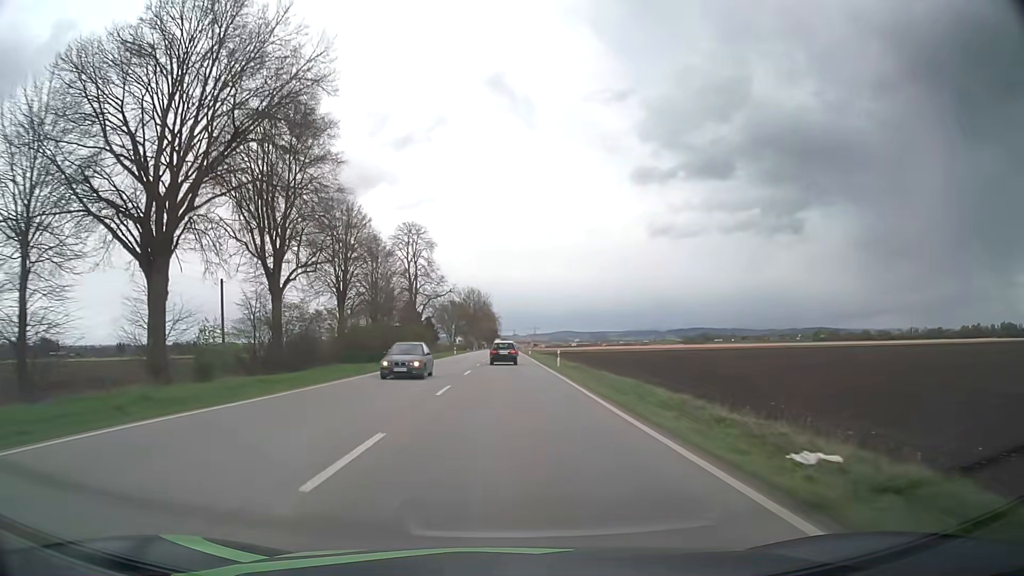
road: primary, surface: asphalt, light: Day
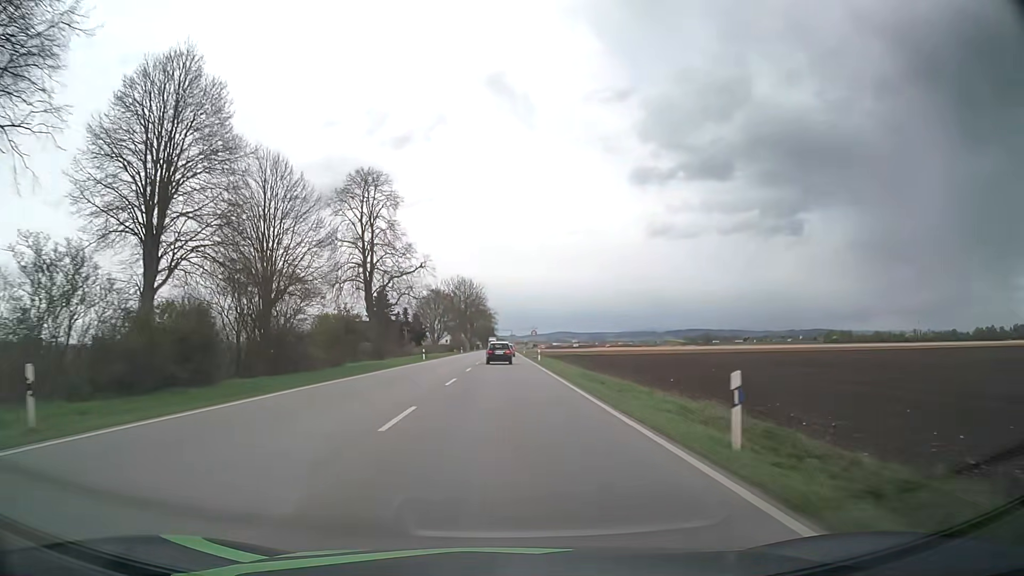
(+0.1, +31.7) m; 0°
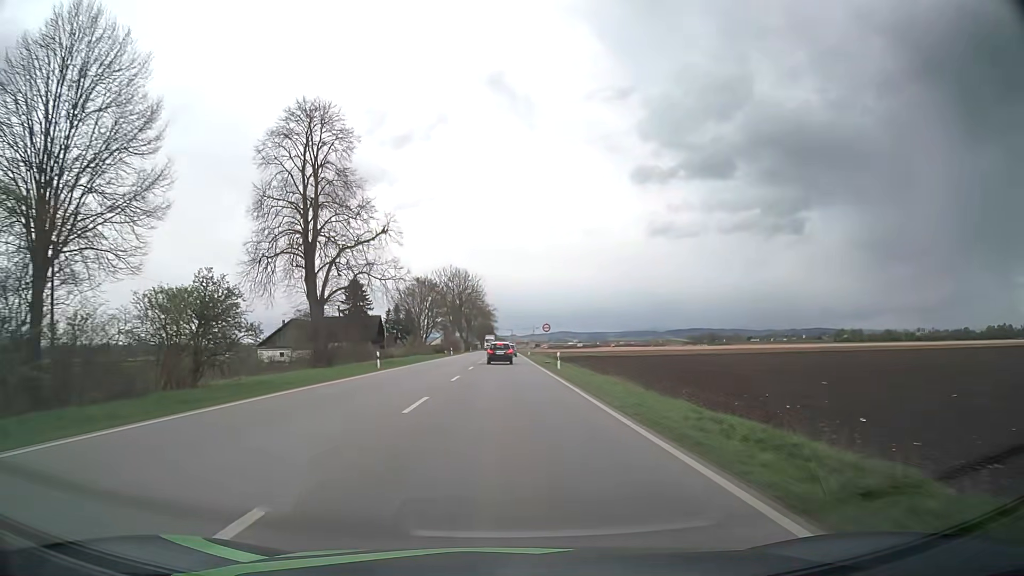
(0.0, +21.2) m; 0°
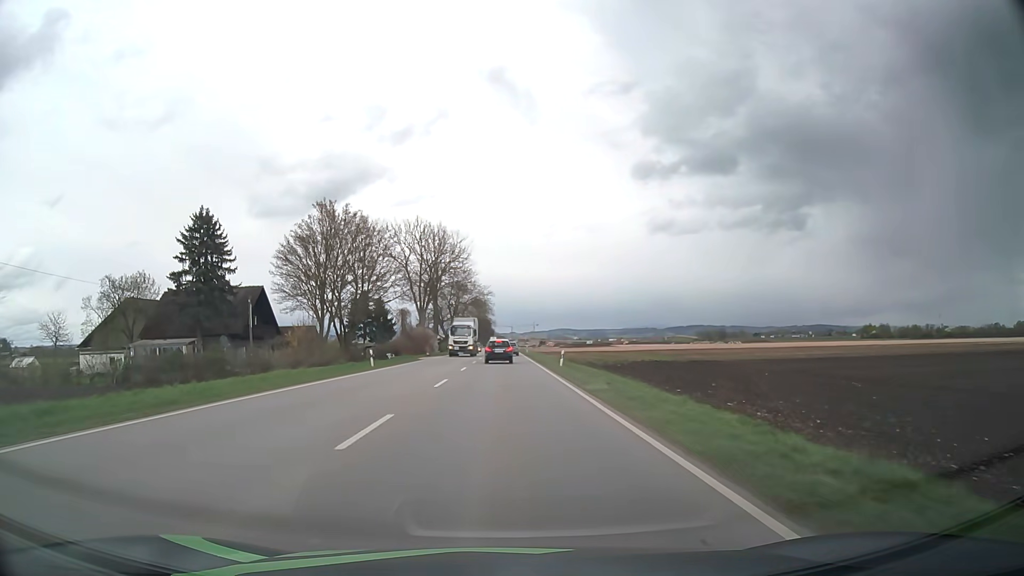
(+0.1, +52.6) m; 0°
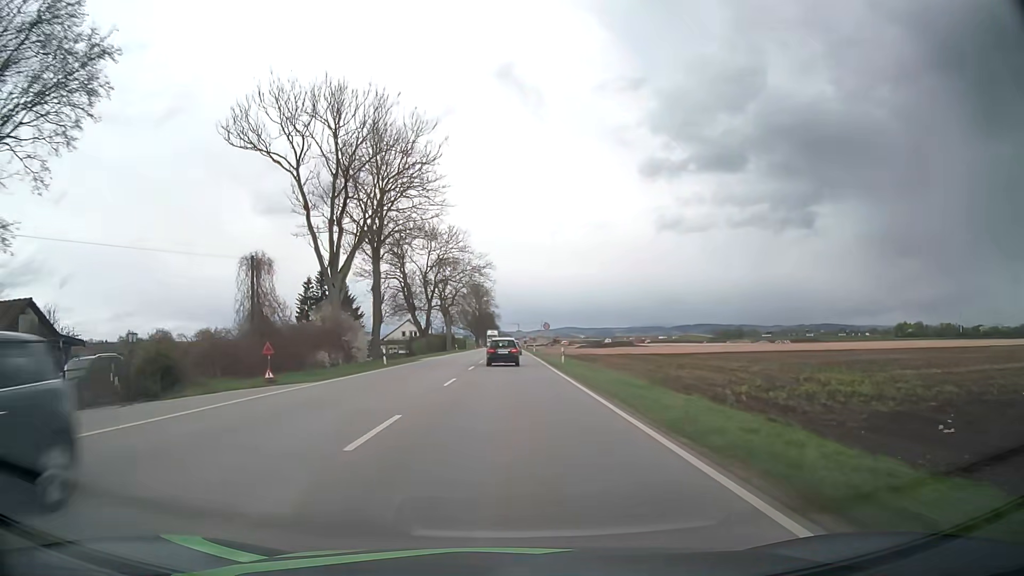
(-0.1, +47.9) m; 0°
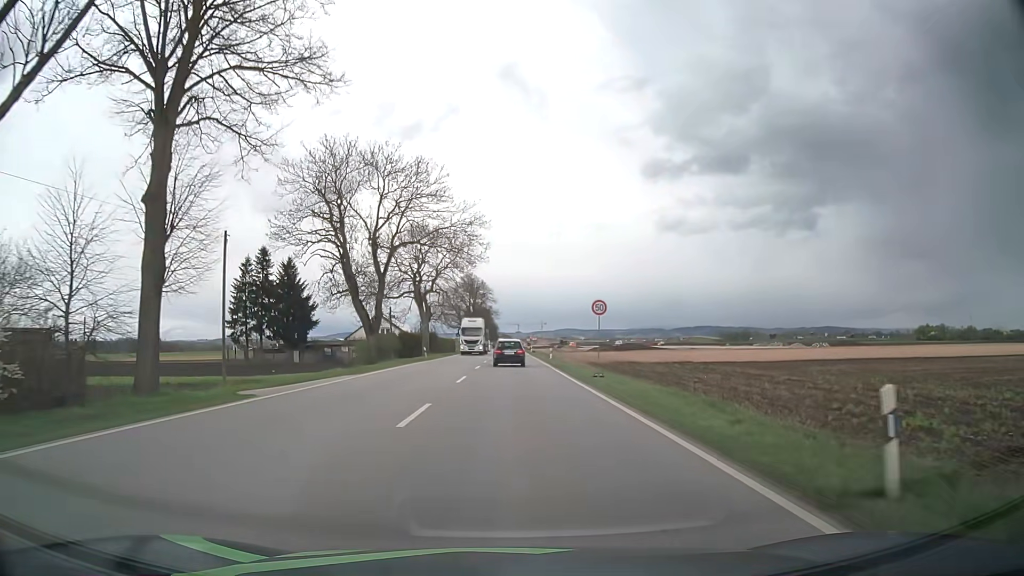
(-0.1, +33.1) m; 0°
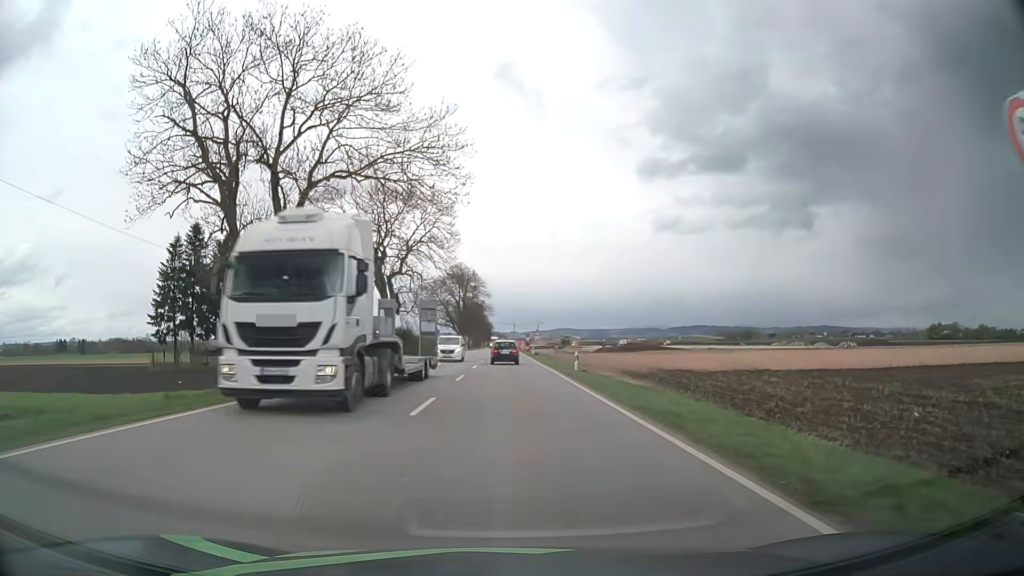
(+0.1, +22.4) m; 0°
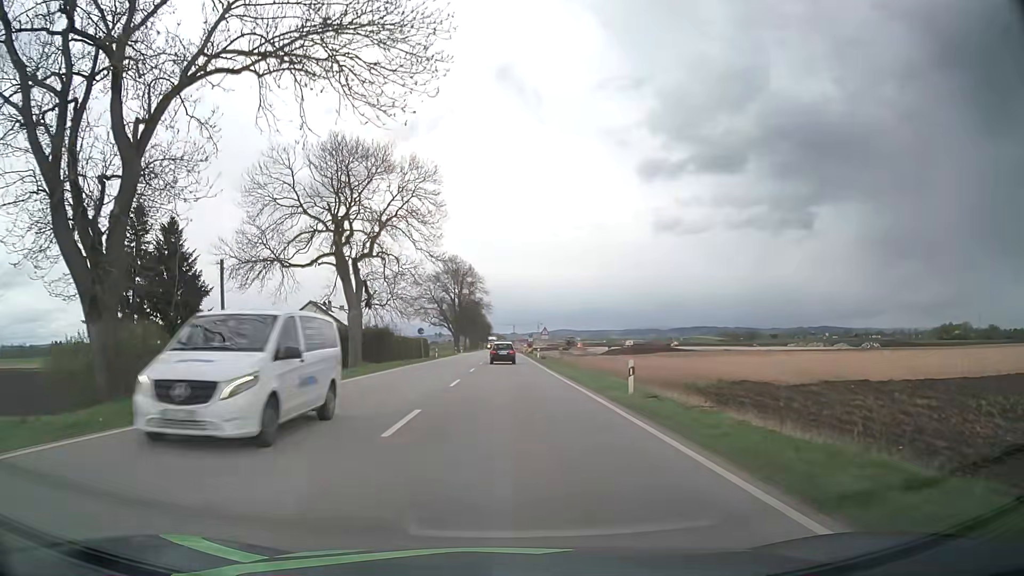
(+0.1, +14.2) m; 0°
(0, +10) (0, +20) (0, +30) (0, +40) (0, +50) (0, +60) (0, +70) (0, +80) (0, +90) (0, +100) m
